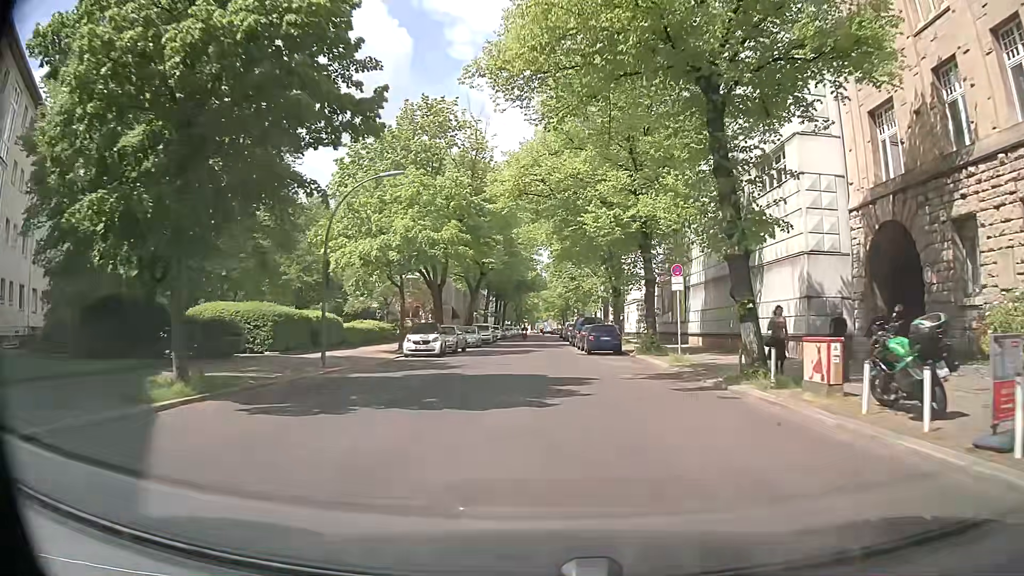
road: residential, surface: asphalt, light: Day
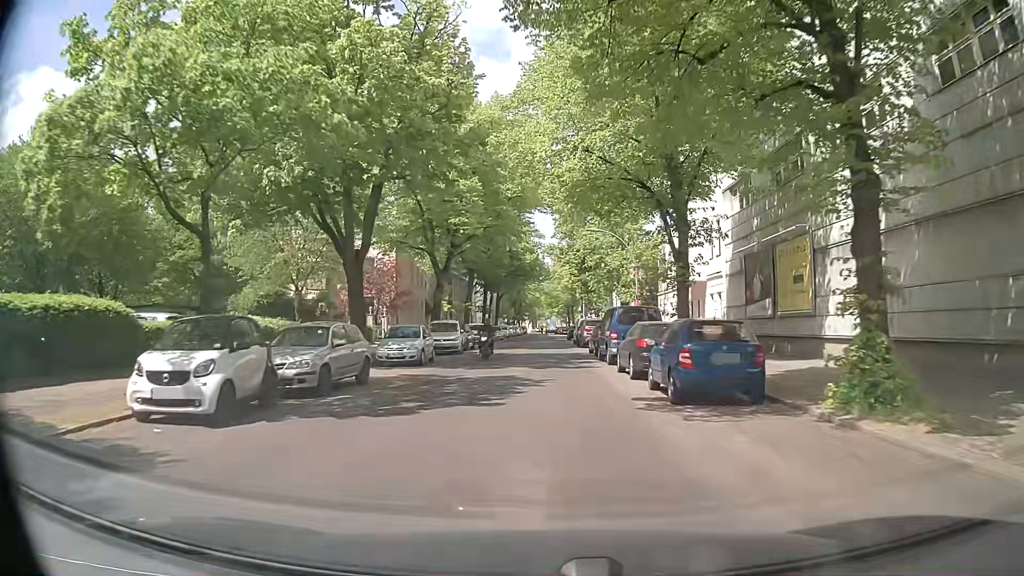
(0.0, +20.9) m; 0°
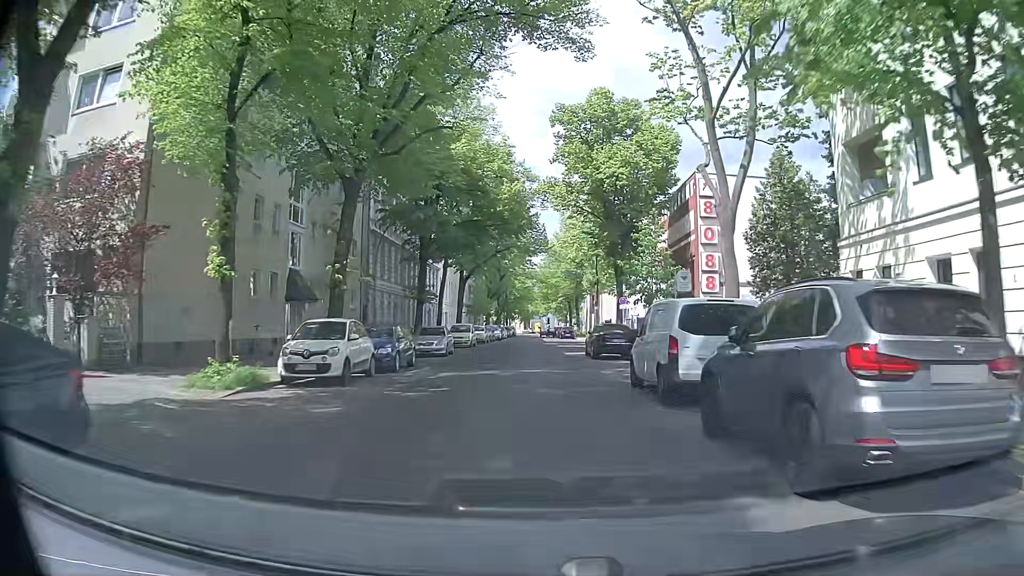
(+0.2, +34.9) m; 0°
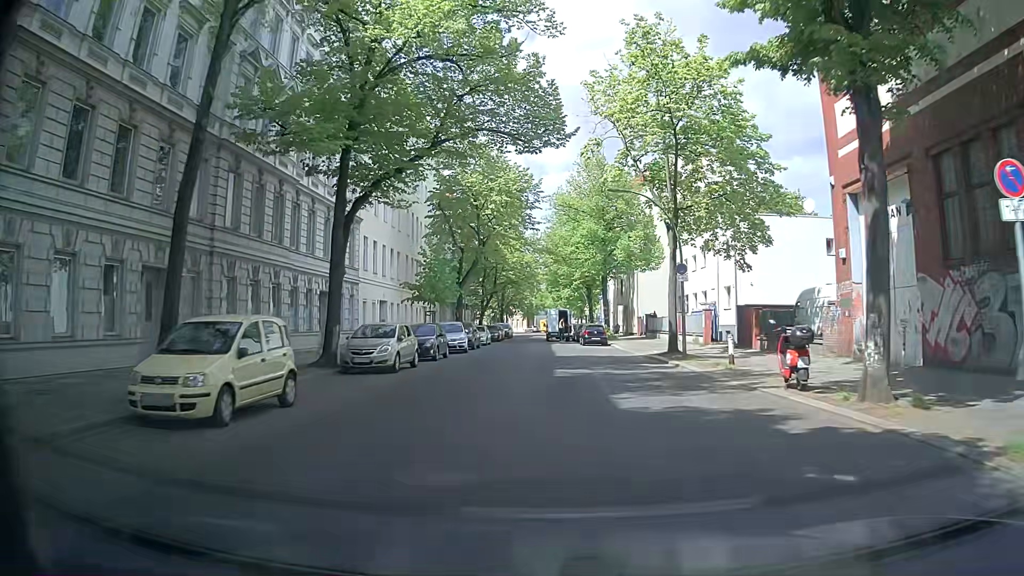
(+0.4, +34.0) m; +1°
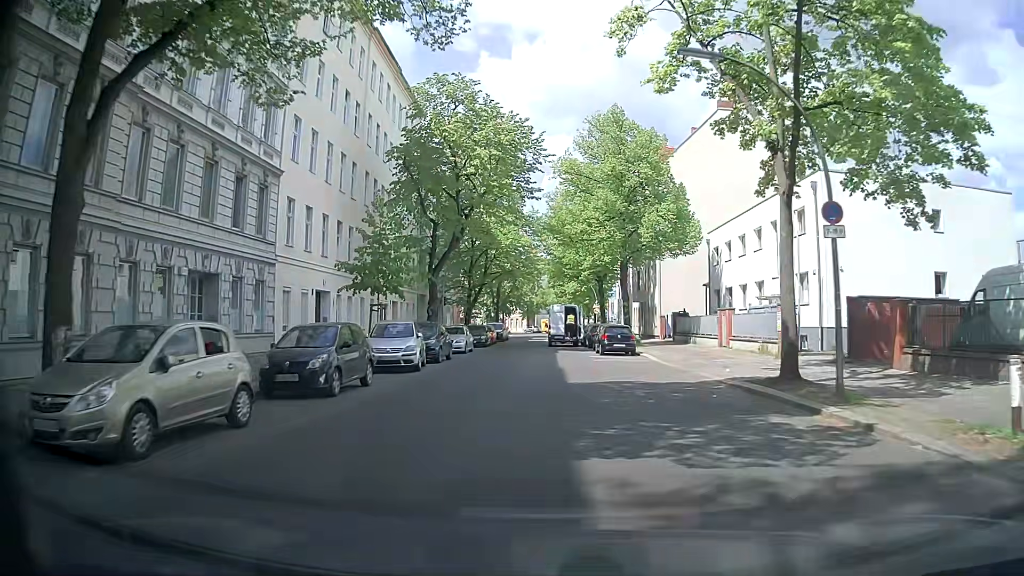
(-0.1, +13.1) m; -1°
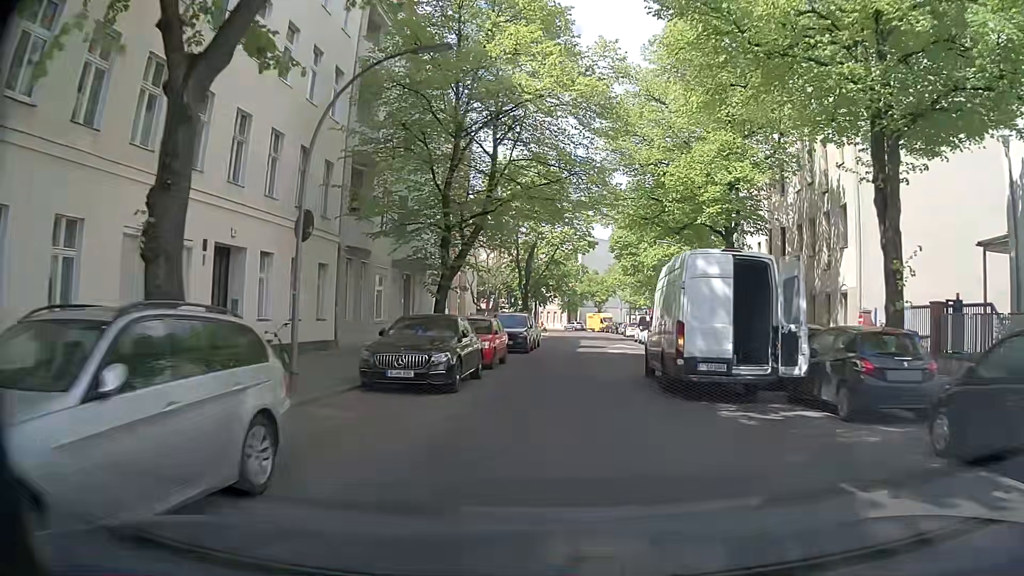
(-0.8, +31.4) m; -3°
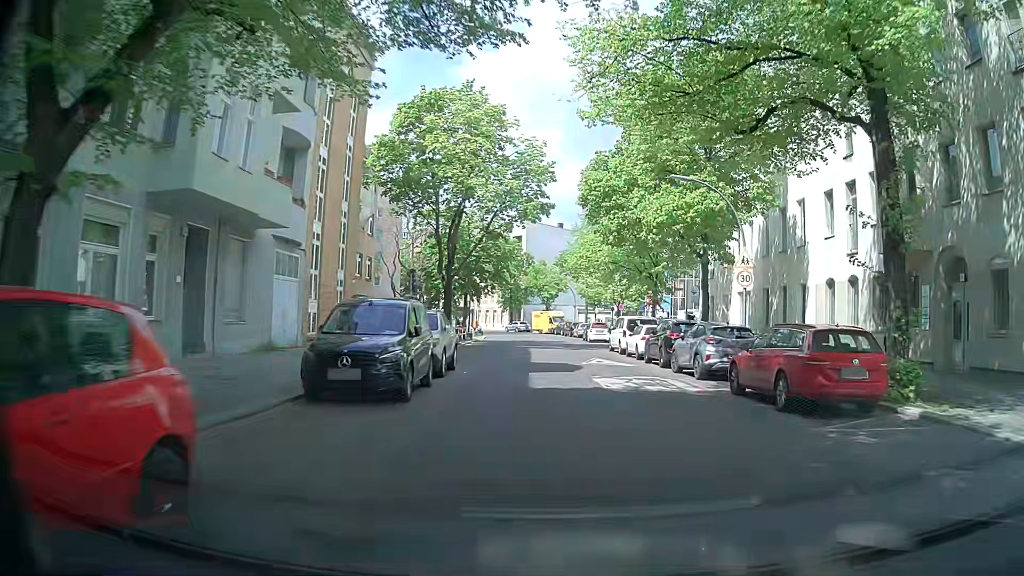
(+0.6, +18.1) m; +5°
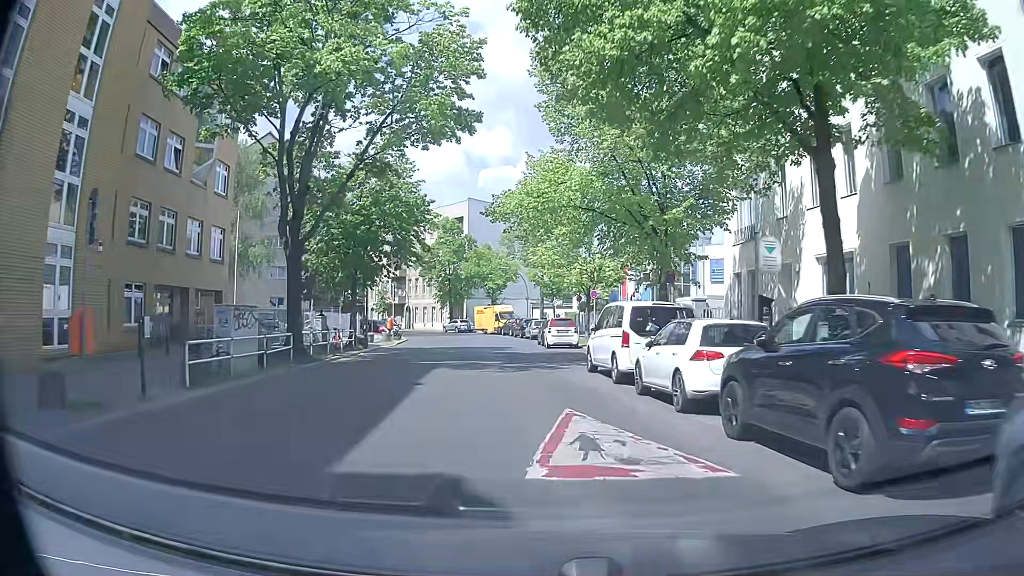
(+0.9, +17.5) m; +4°
(0, +10) (-1, +20) (-2, +30) (-3, +40) (-4, +50) (-6, +60) (-10, +69) (-15, +78) (-20, +86) (-27, +94) m
